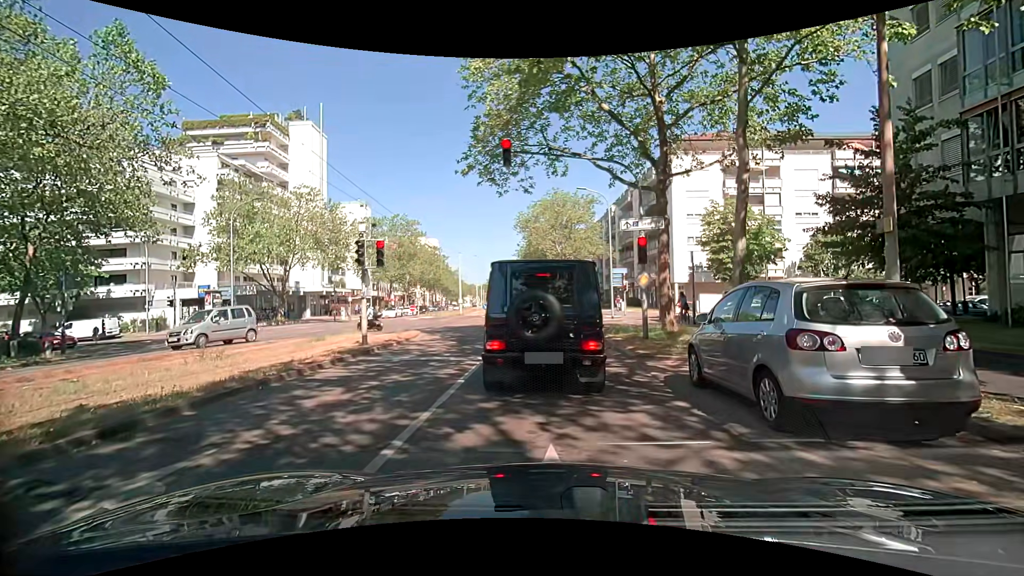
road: tertiary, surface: asphalt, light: Day
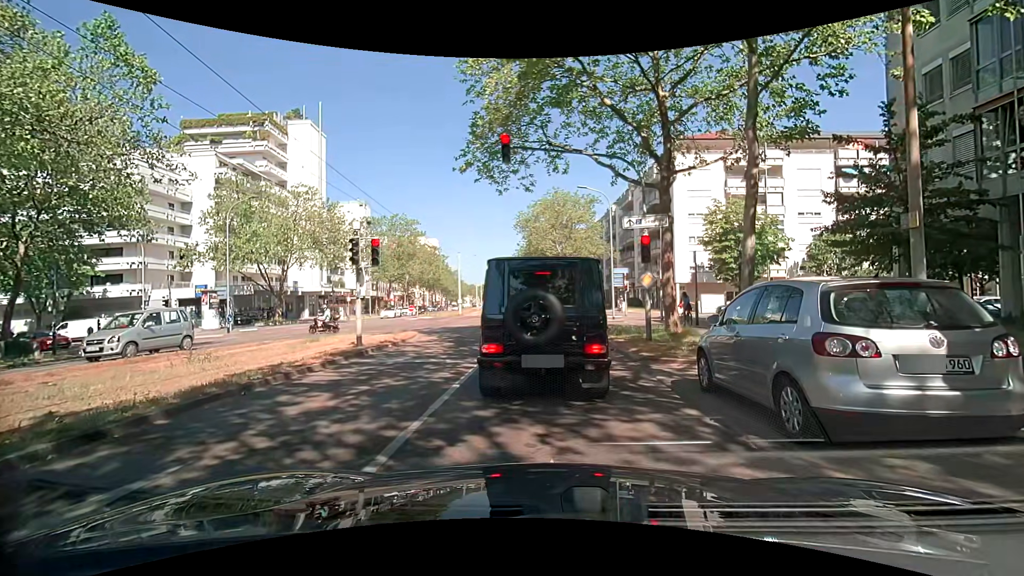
(0.0, +0.4) m; 0°
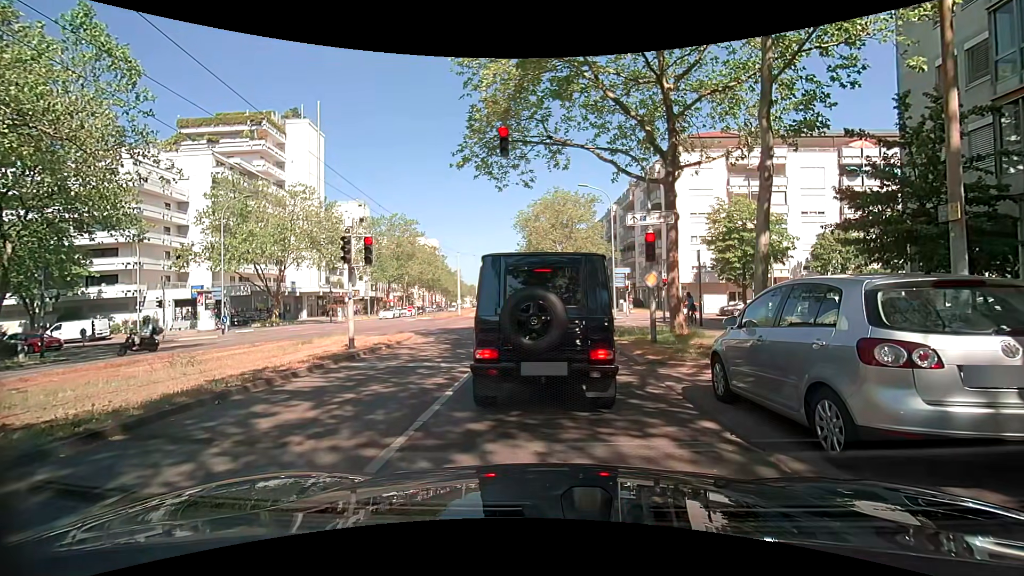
(0.0, +0.6) m; 0°
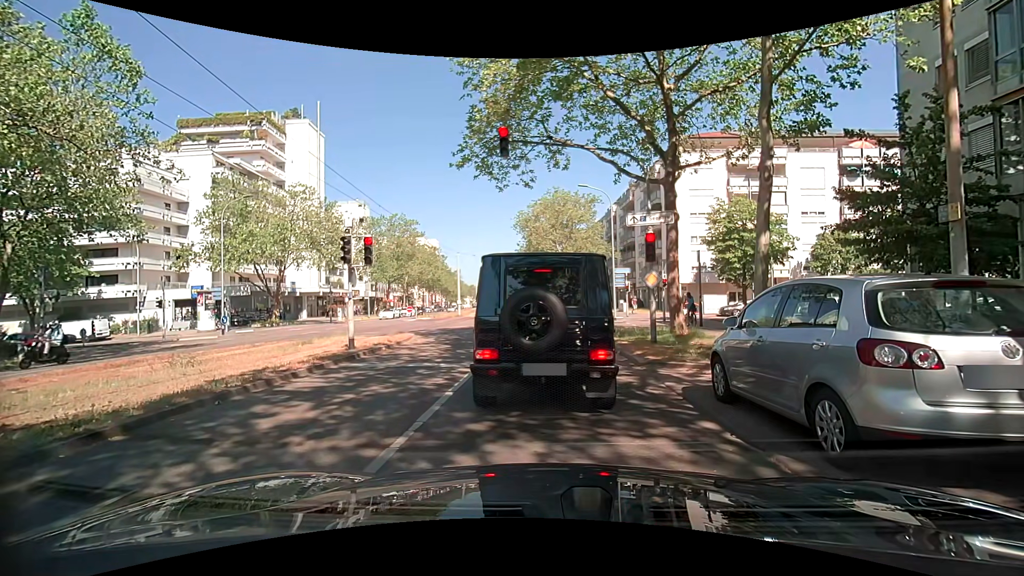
(0.0, 0.0) m; 0°
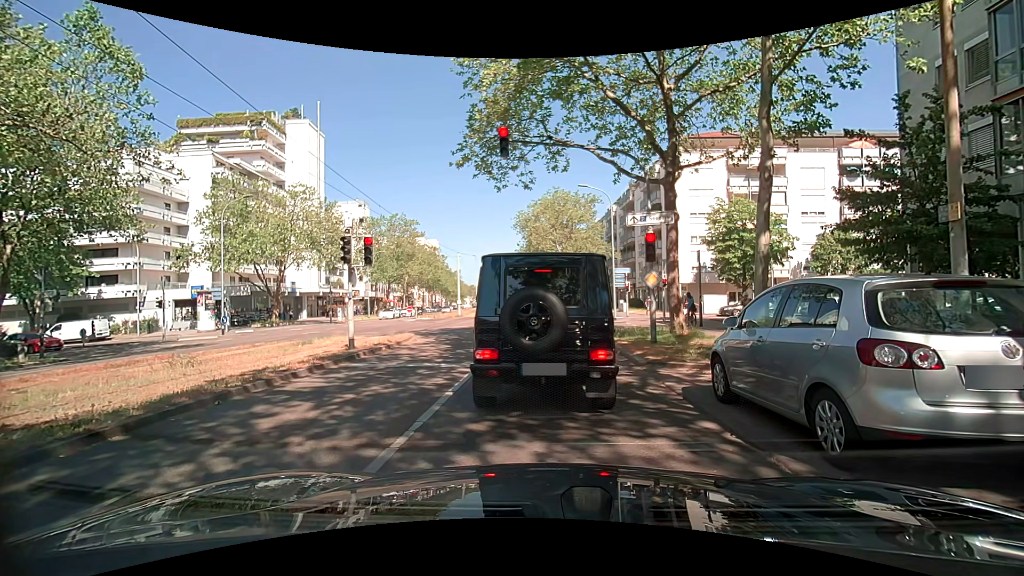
(0.0, 0.0) m; 0°
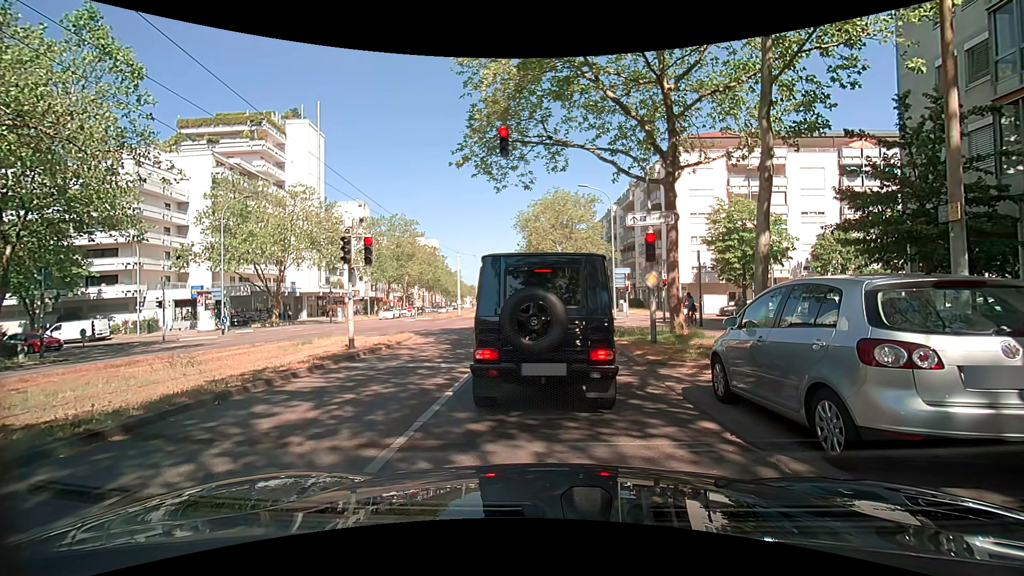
(0.0, 0.0) m; 0°
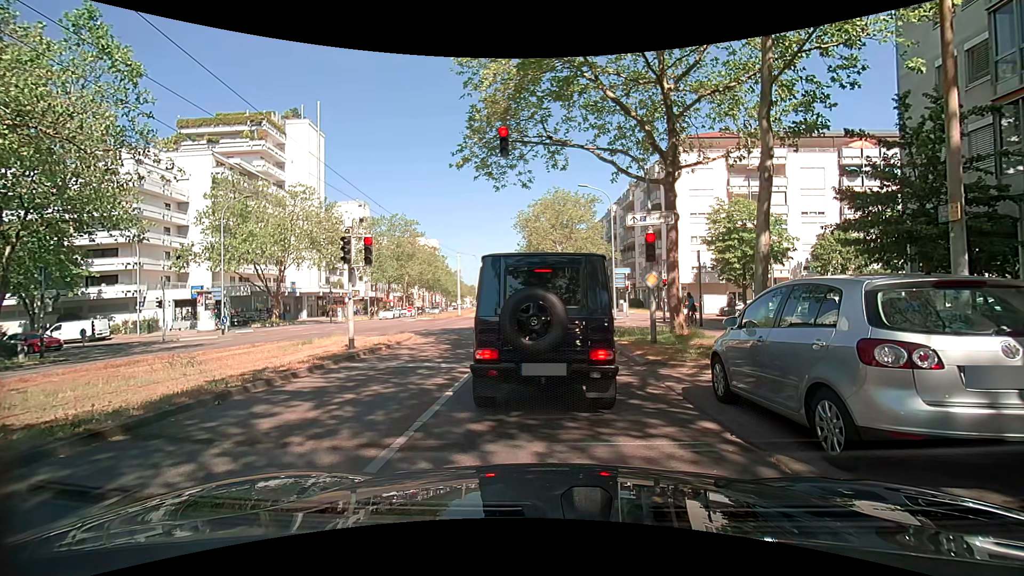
(0.0, 0.0) m; 0°
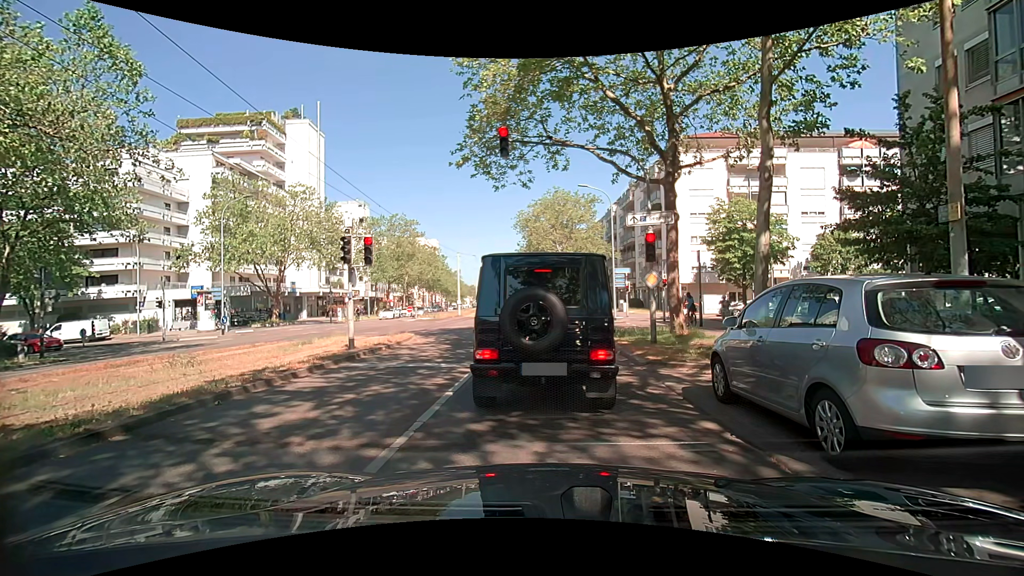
(0.0, 0.0) m; 0°
